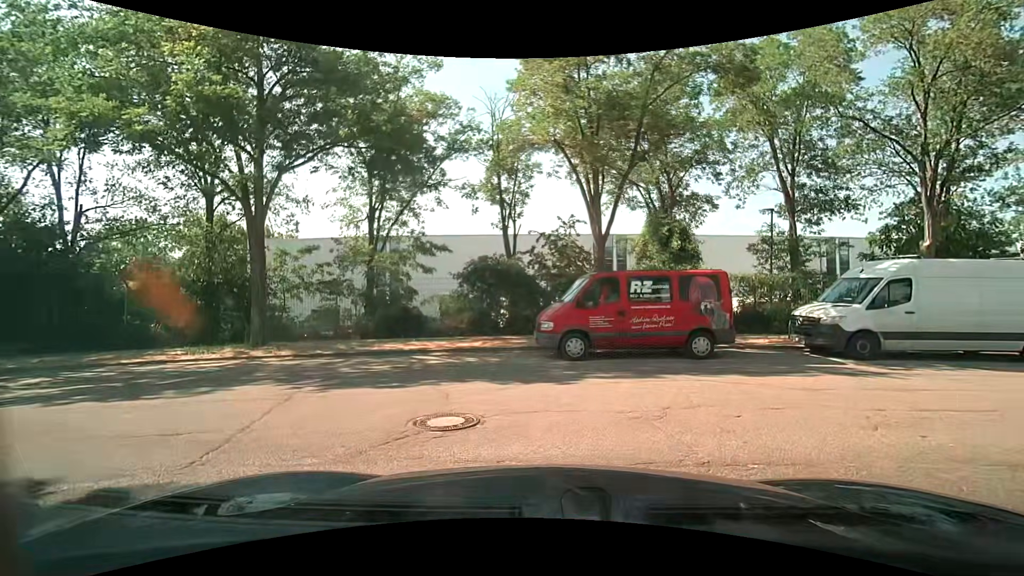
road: residential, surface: asphalt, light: Day
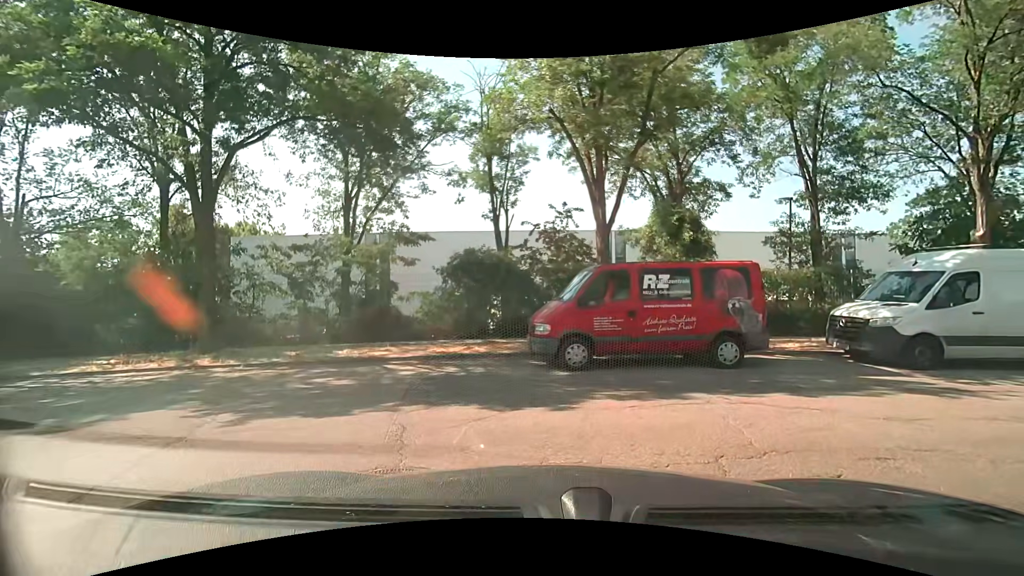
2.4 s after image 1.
(0.0, +2.1) m; -1°
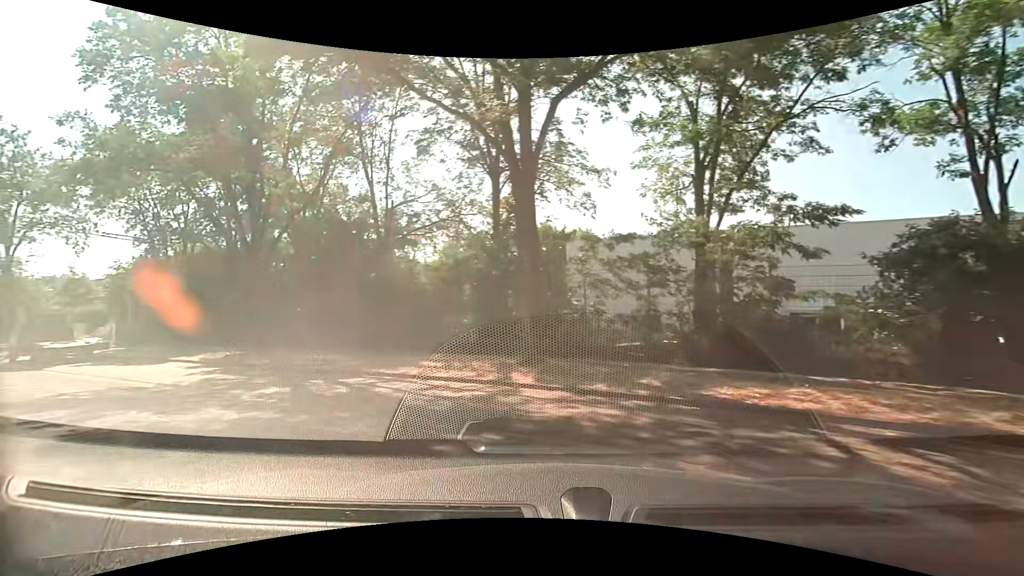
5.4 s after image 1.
(-1.6, +5.0) m; -41°
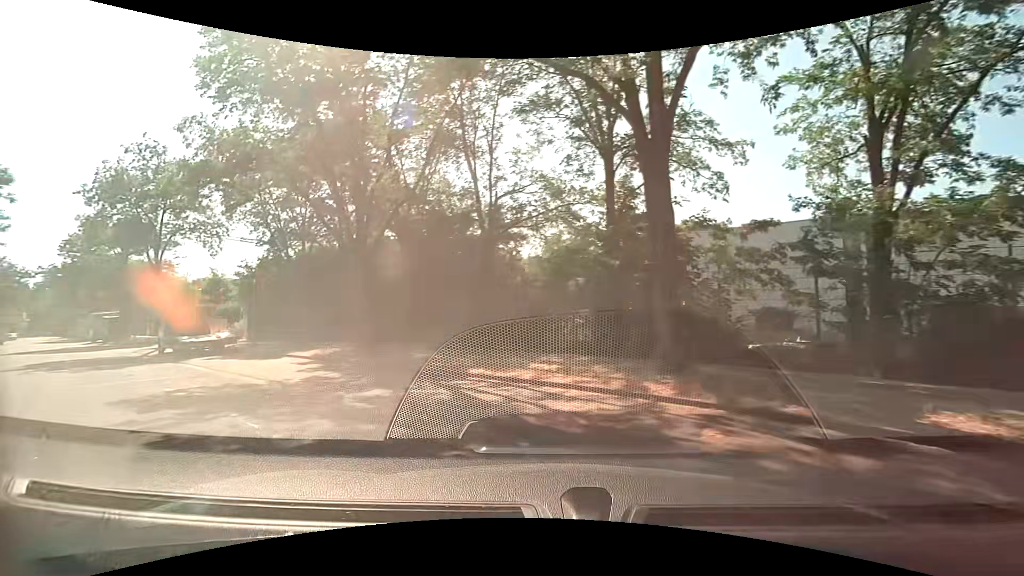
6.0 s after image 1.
(-0.1, +1.5) m; -10°
